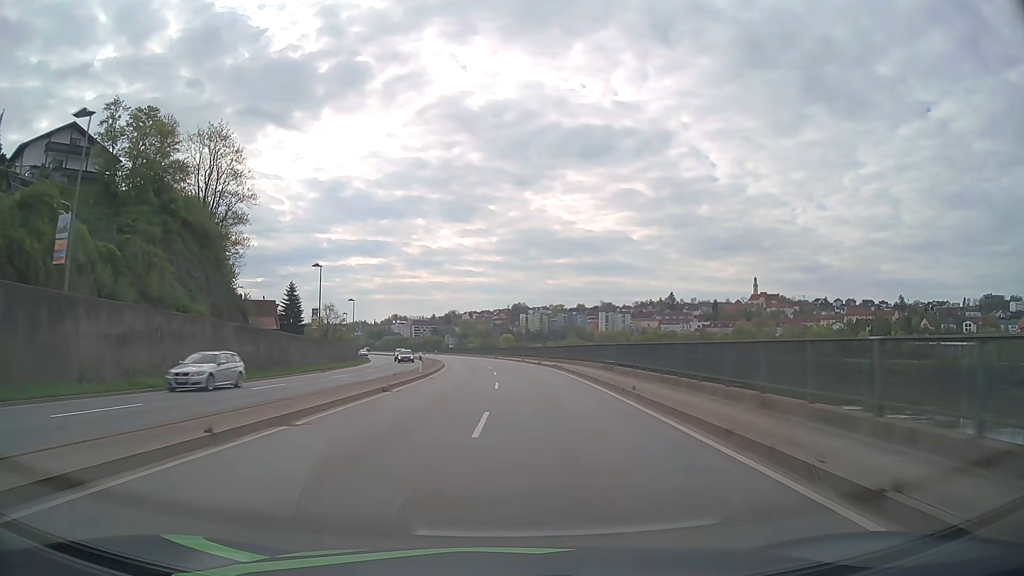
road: primary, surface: asphalt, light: Day
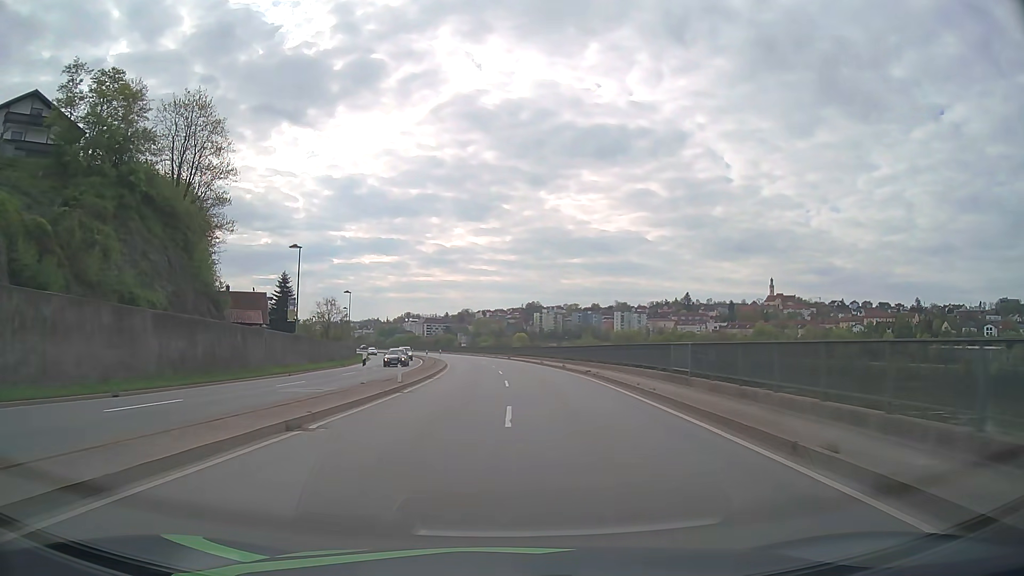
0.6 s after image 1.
(-0.1, +10.7) m; -1°
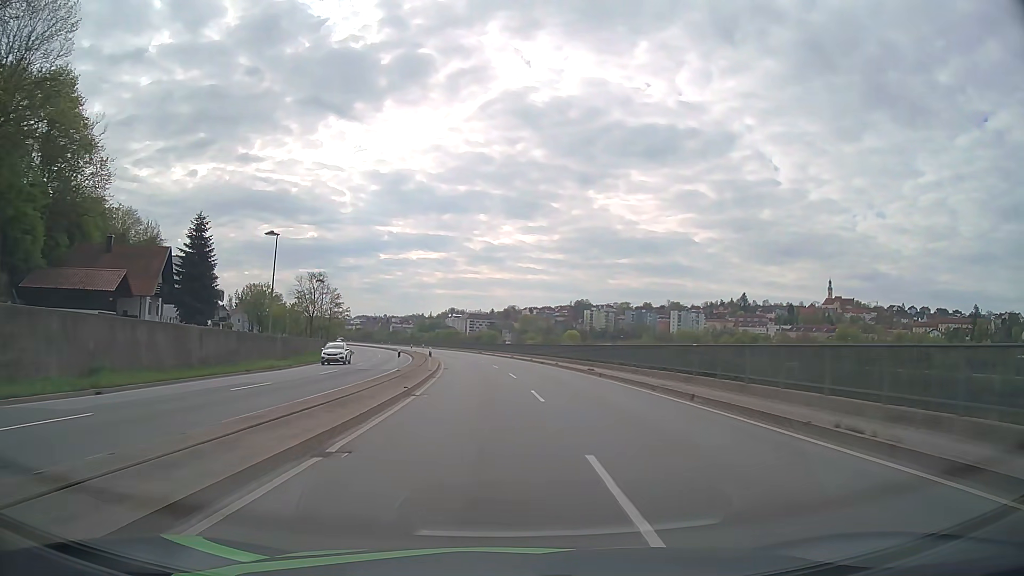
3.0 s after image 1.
(-1.4, +43.0) m; -4°
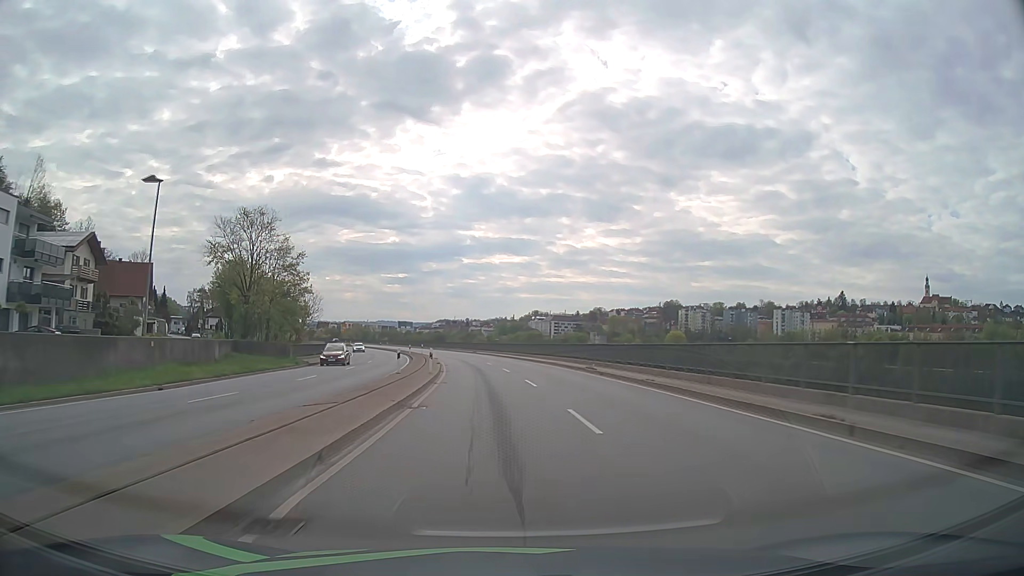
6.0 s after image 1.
(-3.3, +53.8) m; -7°
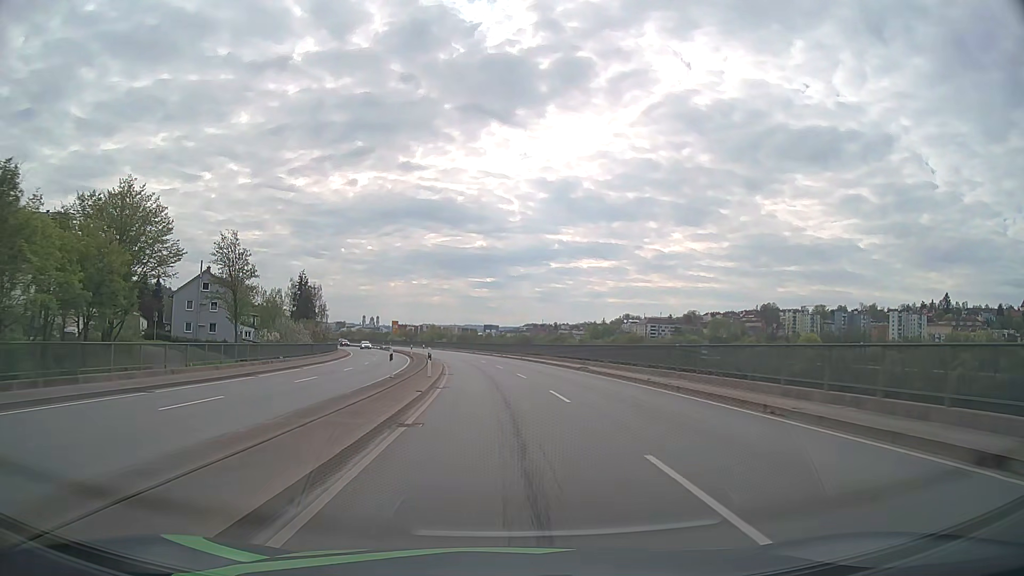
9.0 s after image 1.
(-3.6, +53.9) m; -8°
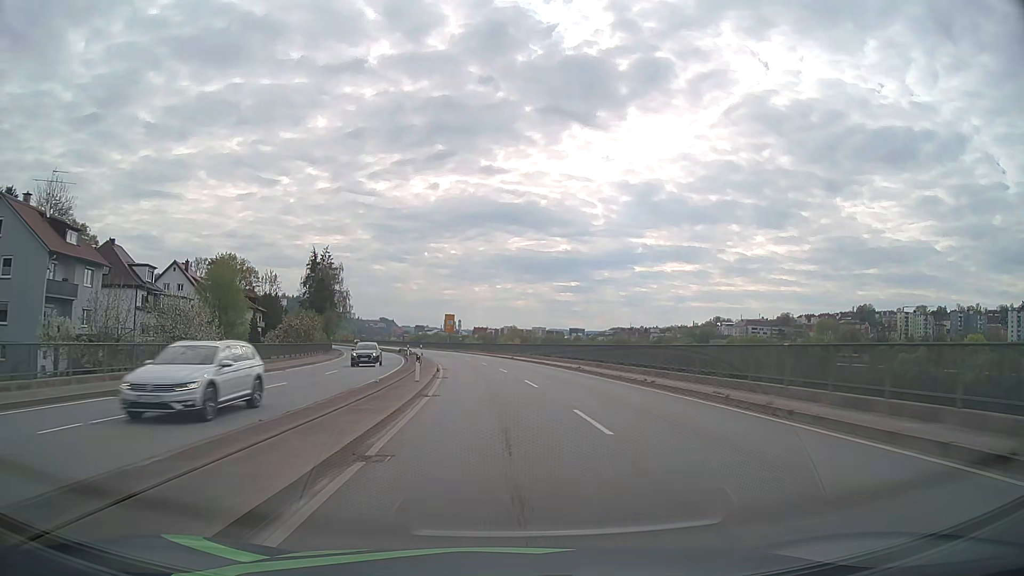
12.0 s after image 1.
(-3.2, +53.7) m; -7°
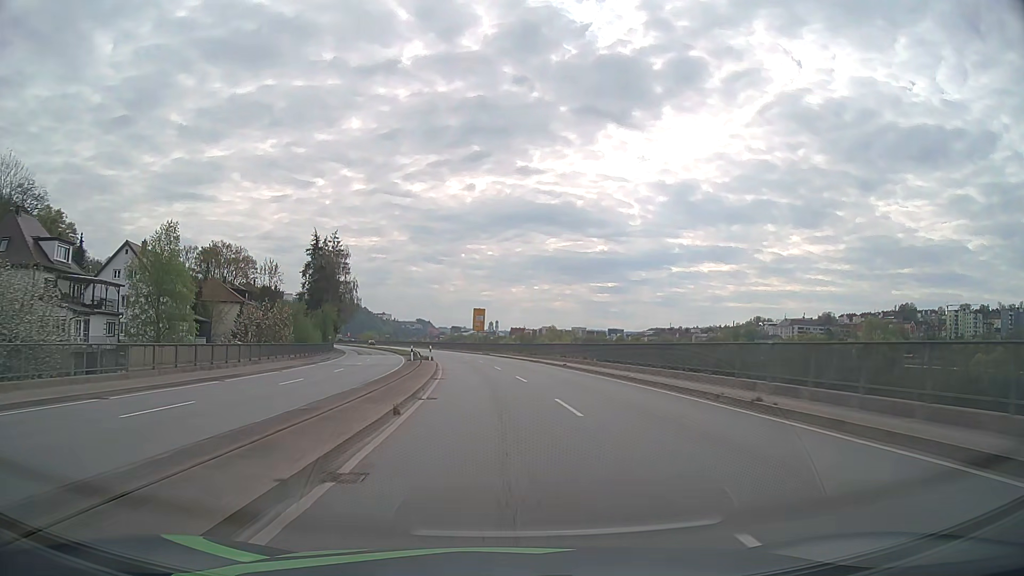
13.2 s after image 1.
(-0.6, +21.4) m; -3°
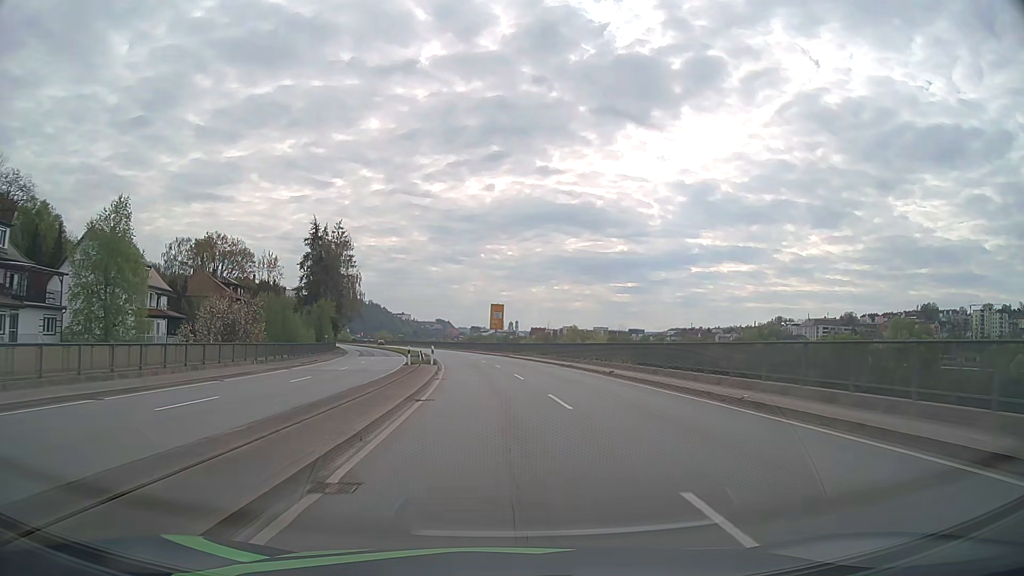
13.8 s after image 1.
(-0.2, +10.6) m; -2°
(0, +10) (-1, +20) (-1, +30) (-2, +40) (-3, +50) (-4, +60) (-6, +70) (-8, +80) (-9, +89) (-11, +99) m
